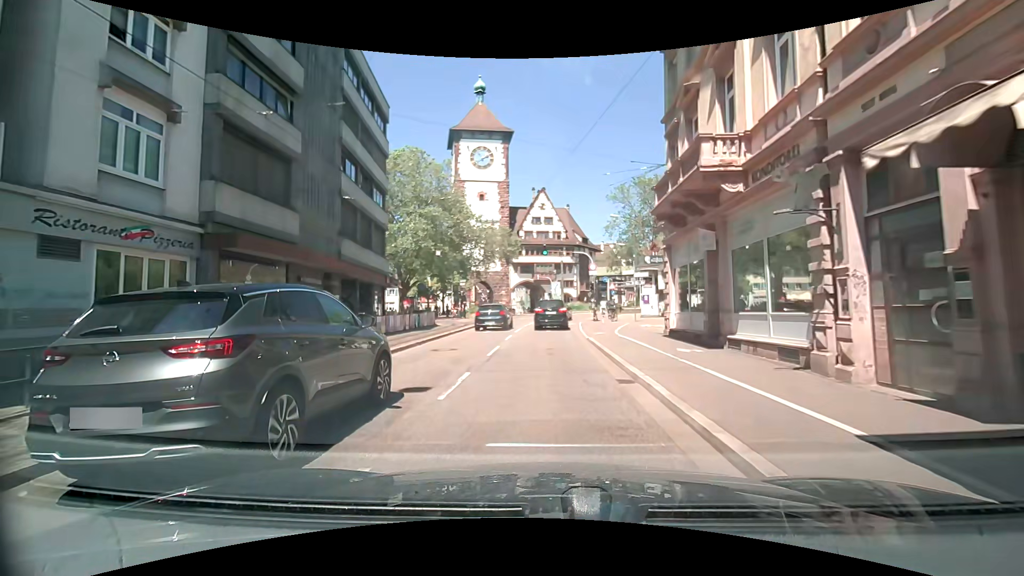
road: primary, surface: asphalt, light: Day
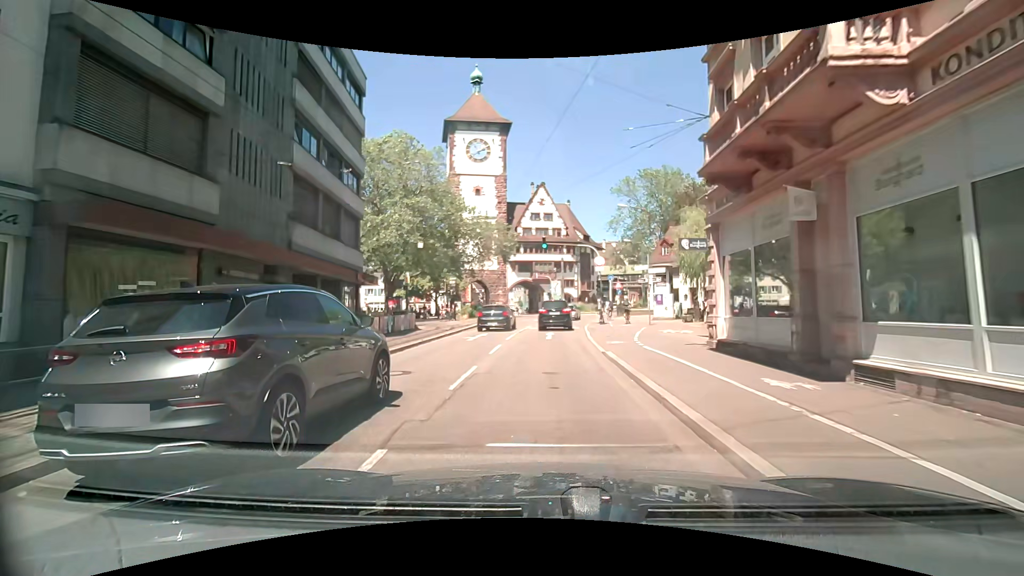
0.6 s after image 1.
(0.0, +5.2) m; 0°
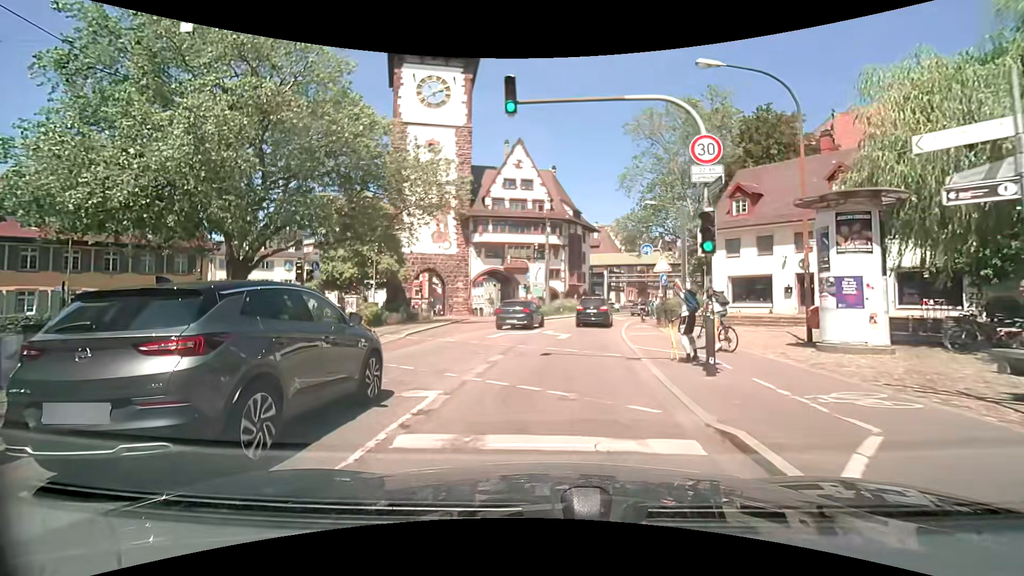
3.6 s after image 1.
(+0.2, +25.0) m; +4°
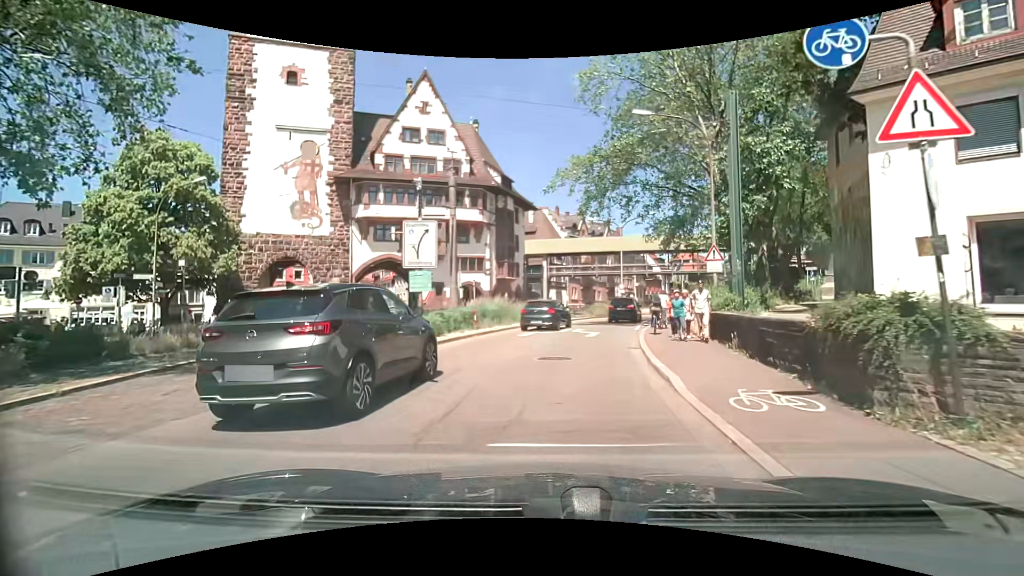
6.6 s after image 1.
(+0.9, +21.0) m; +7°
(0, +10) (+1, +20) (+3, +30) (+6, +39) (+9, +49) (+14, +58) (+18, +67) (+22, +76) (+27, +85) (+31, +94) m
